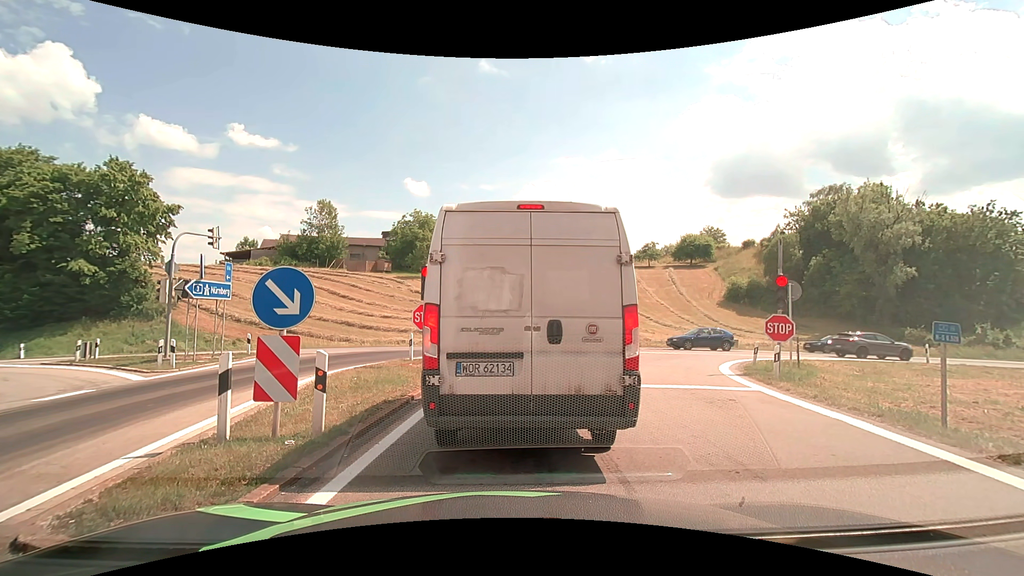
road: motorway_link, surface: asphalt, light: Day
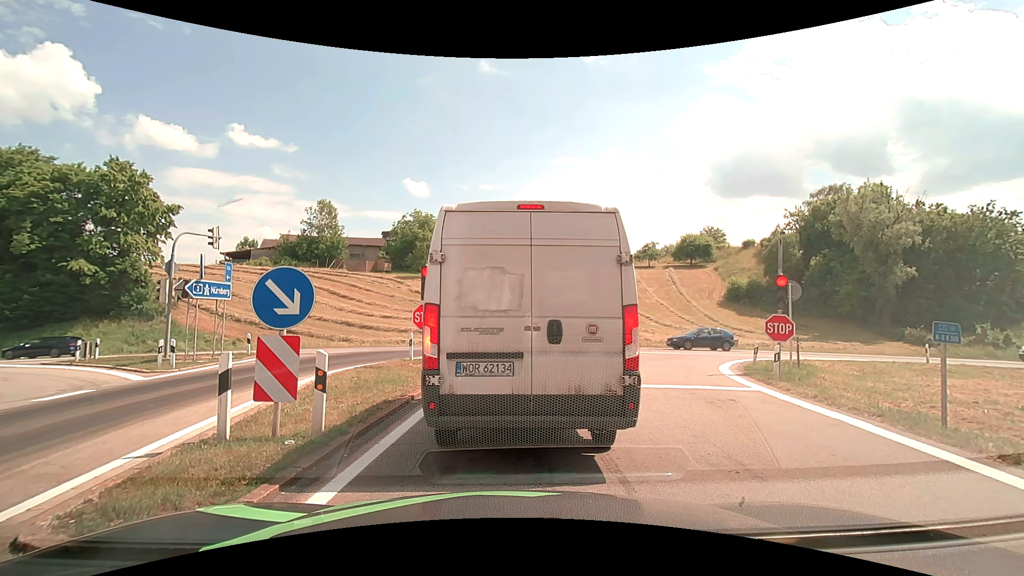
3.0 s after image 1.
(0.0, 0.0) m; 0°
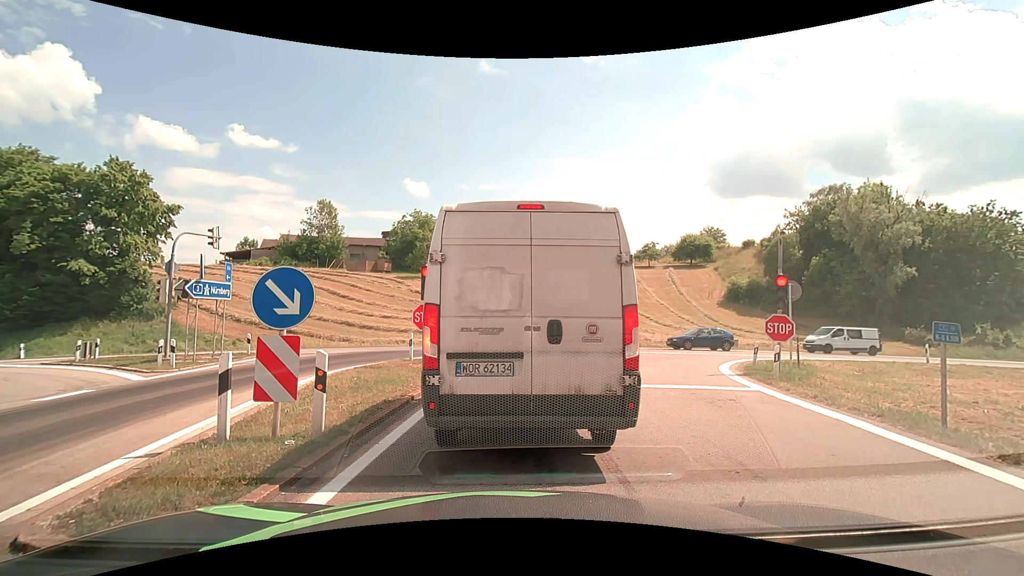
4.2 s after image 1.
(0.0, 0.0) m; 0°
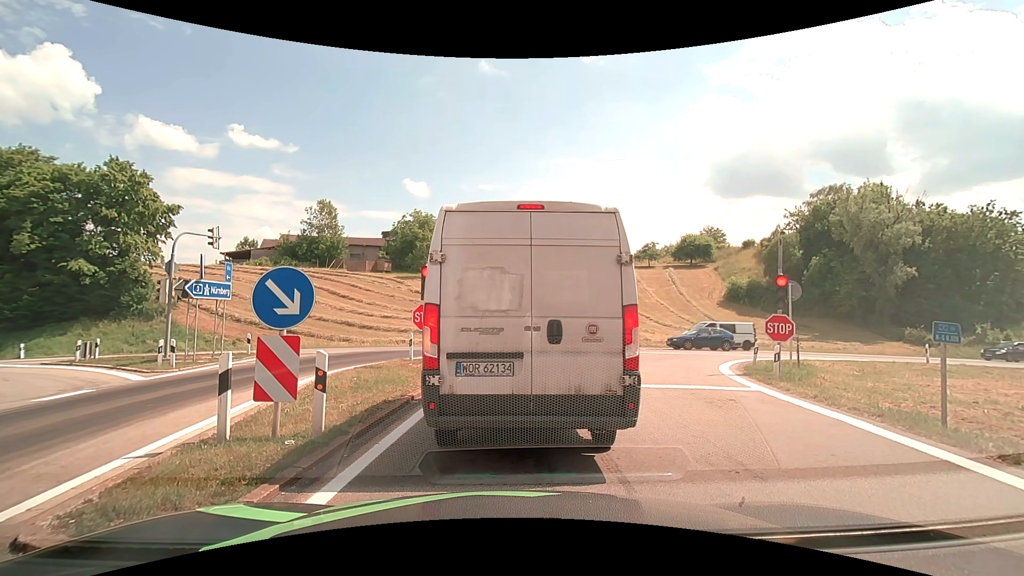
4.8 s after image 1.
(0.0, 0.0) m; 0°
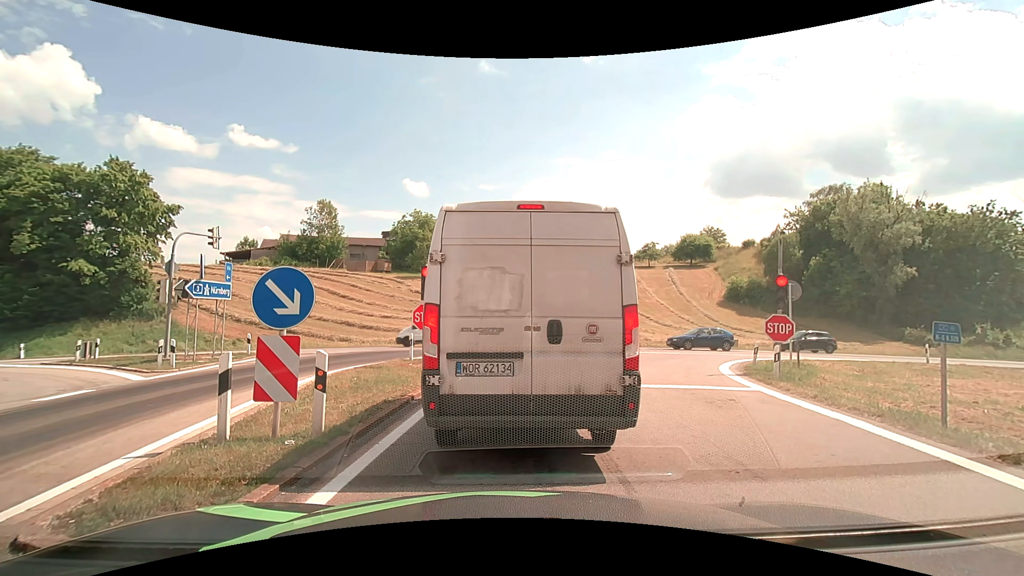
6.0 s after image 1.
(0.0, 0.0) m; 0°
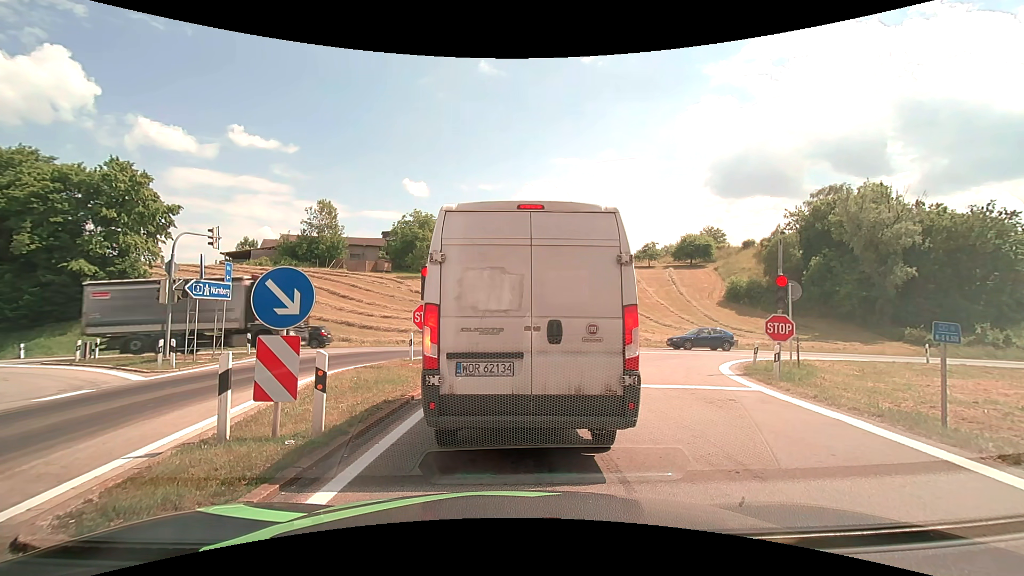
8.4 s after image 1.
(0.0, 0.0) m; 0°
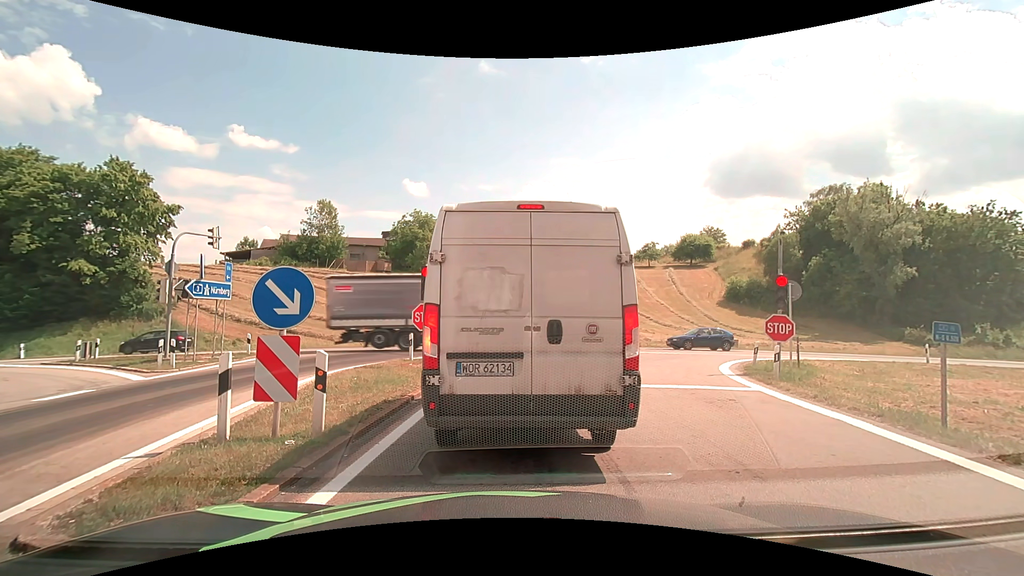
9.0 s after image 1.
(0.0, 0.0) m; 0°
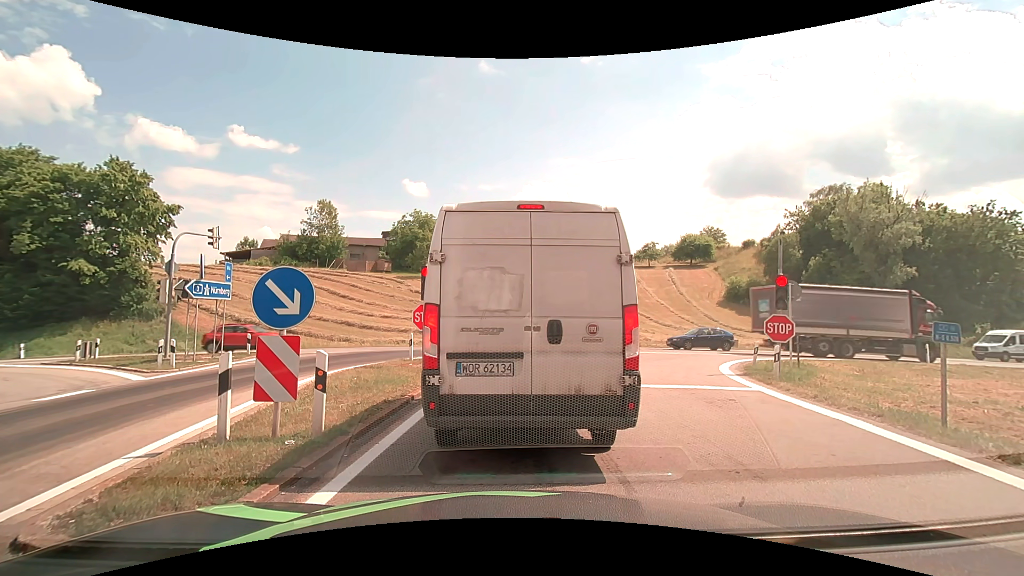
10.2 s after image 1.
(0.0, 0.0) m; 0°
(0, +10) (0, +20) (-4, +29) (-13, +34) (-22, +36) (-32, +36) (-42, +36) (-52, +36) (-62, +36) (-72, +36) m
